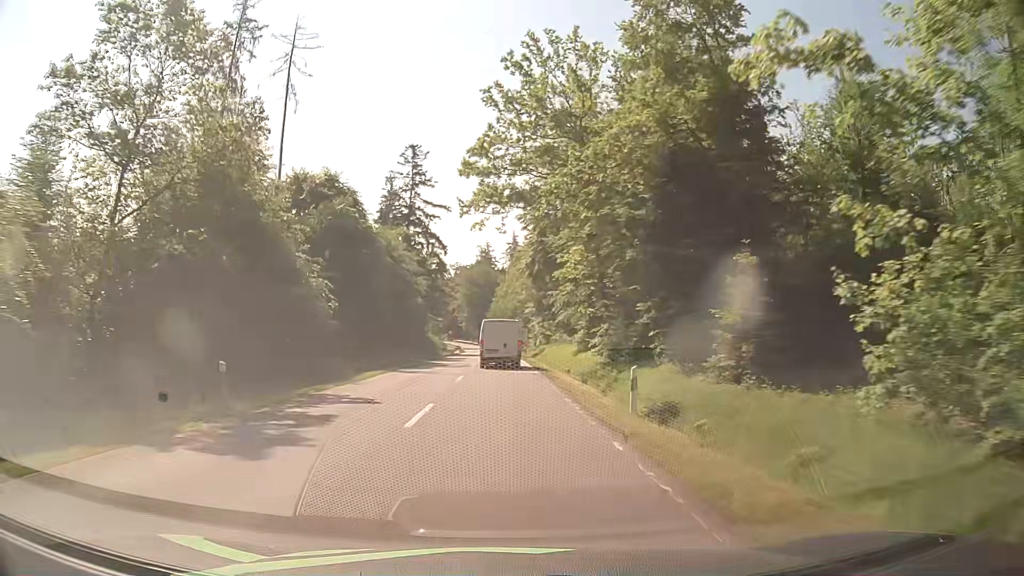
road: secondary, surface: asphalt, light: Day
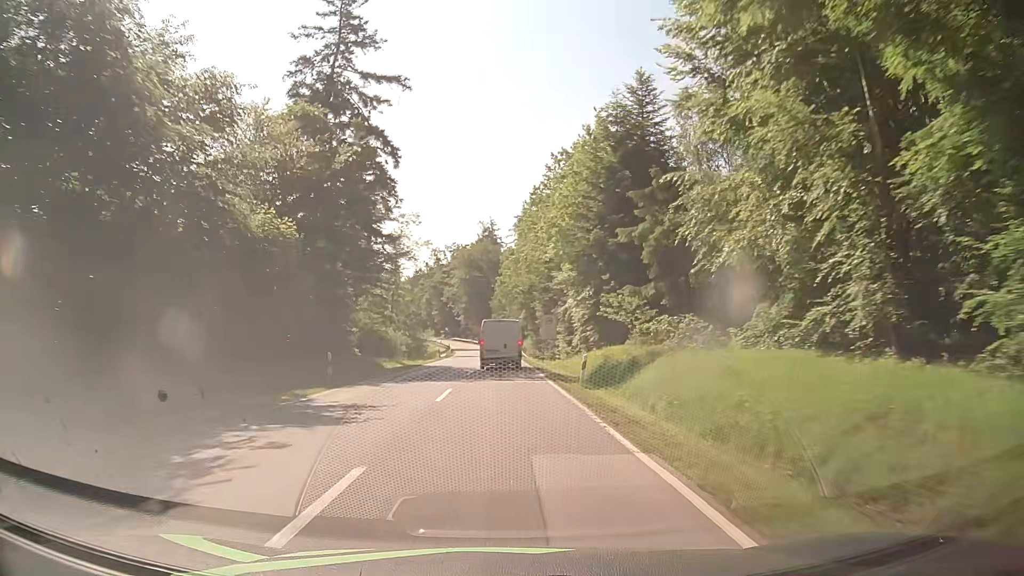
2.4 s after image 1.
(-0.2, +43.6) m; 0°
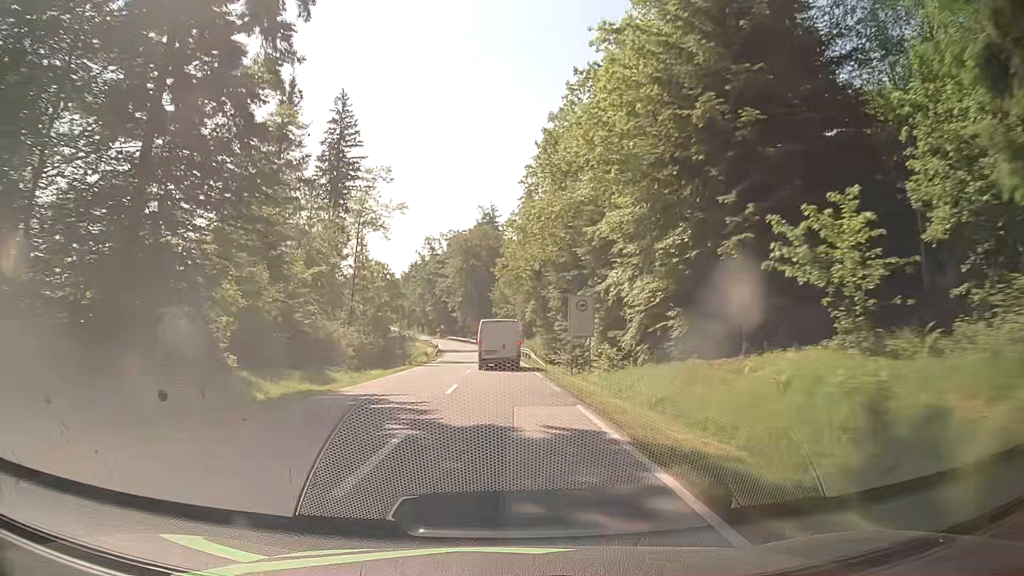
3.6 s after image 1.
(-0.2, +21.6) m; 0°
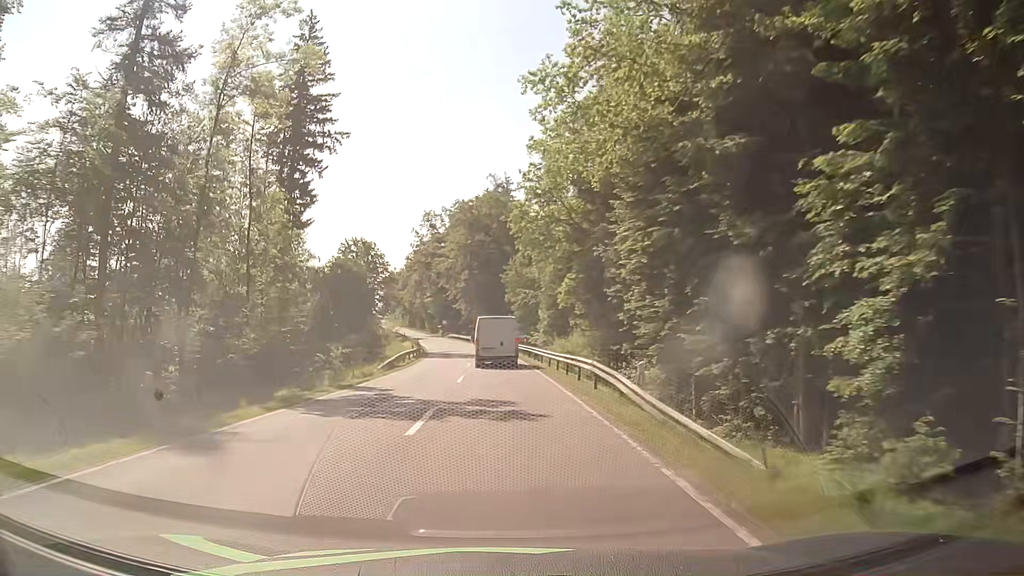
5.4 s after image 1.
(-0.5, +32.1) m; -1°
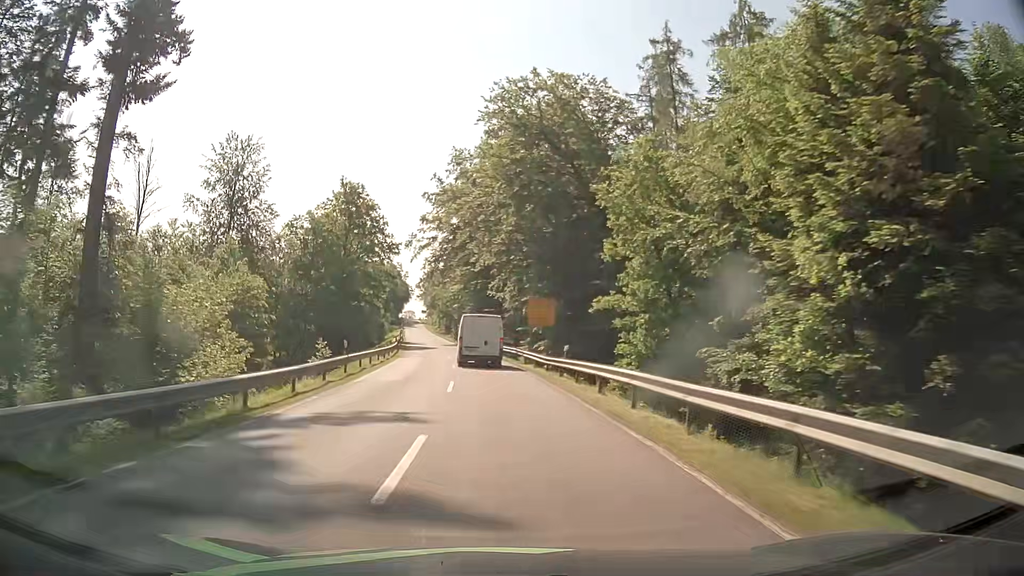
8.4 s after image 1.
(-2.2, +52.3) m; -5°
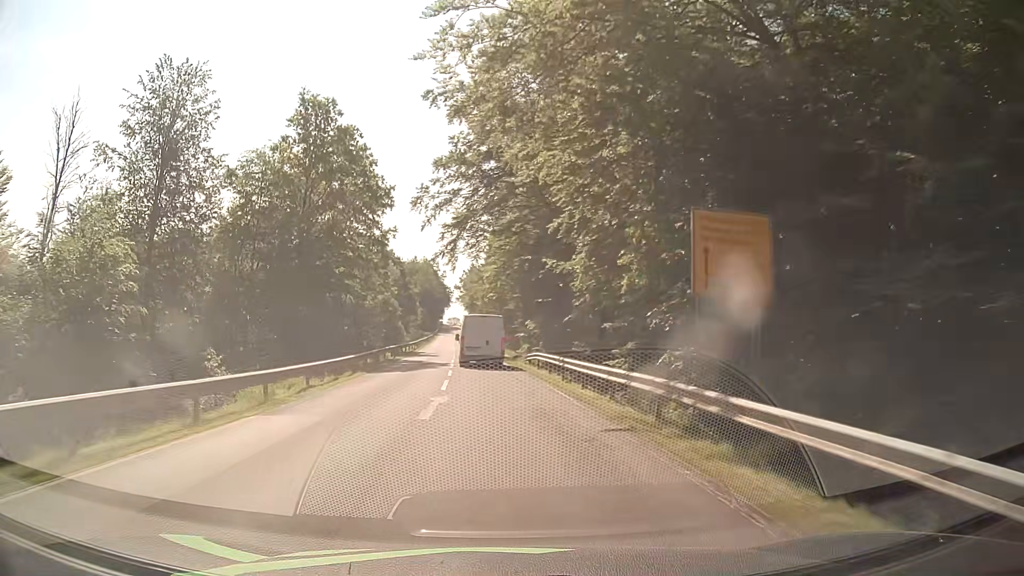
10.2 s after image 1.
(-1.1, +30.5) m; -4°
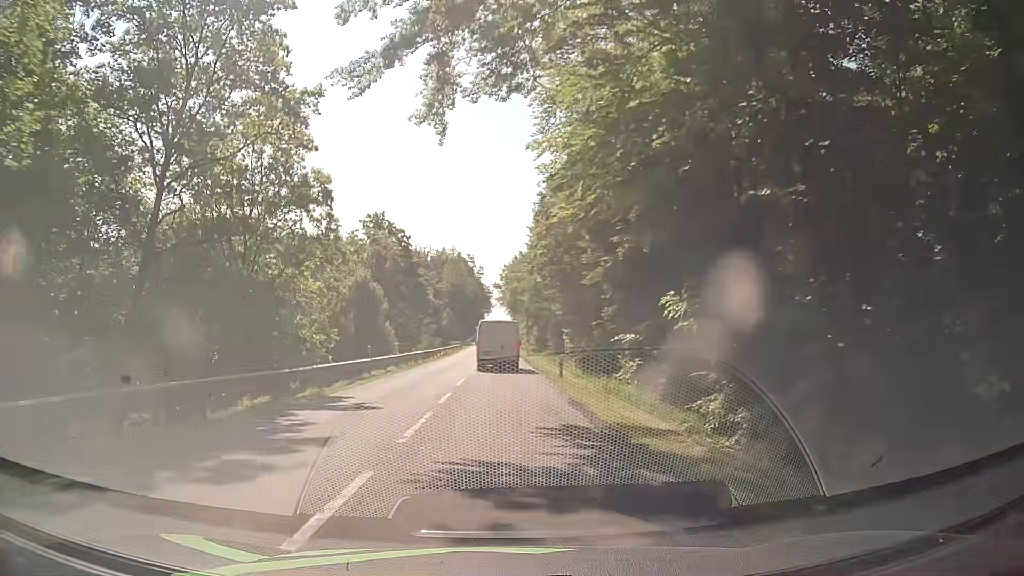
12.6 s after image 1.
(-1.3, +40.1) m; -4°
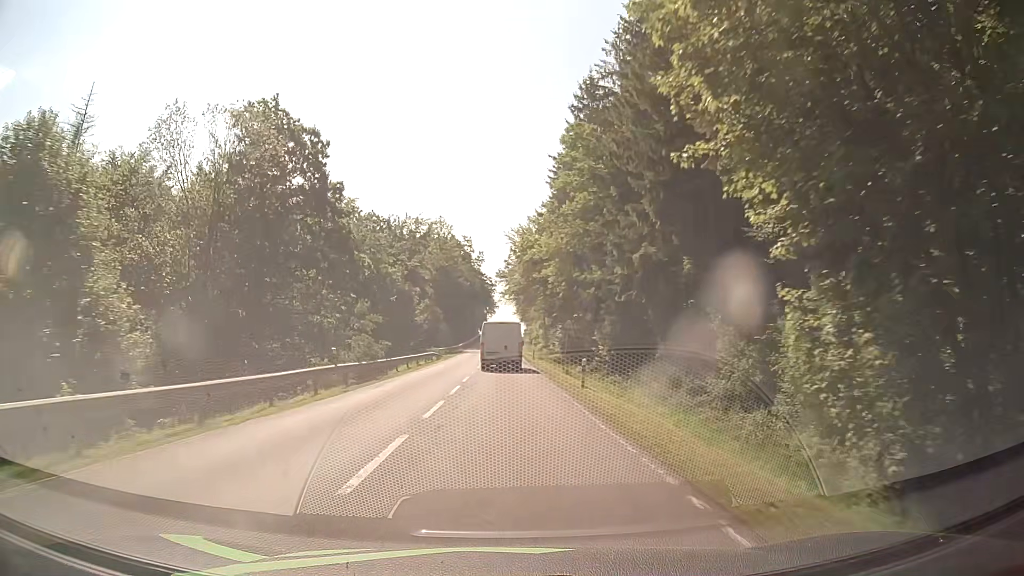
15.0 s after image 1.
(-0.1, +40.3) m; 0°
(0, +10) (0, +20) (0, +30) (0, +40) (0, +50) (0, +60) (0, +70) (-1, +80) (-1, +90) (-1, +100) m
